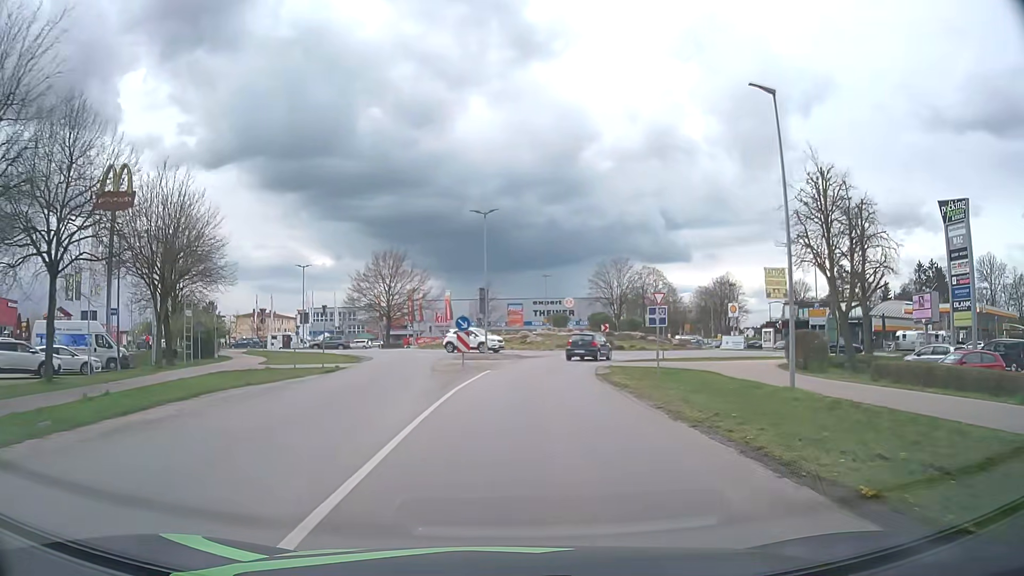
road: secondary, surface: asphalt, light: Day
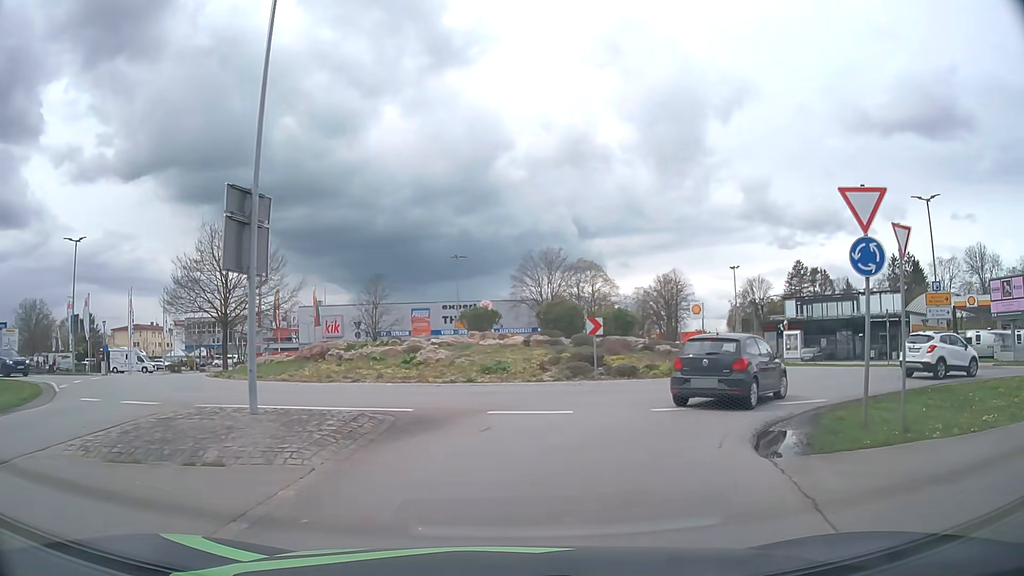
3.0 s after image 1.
(+1.5, +26.6) m; +8°
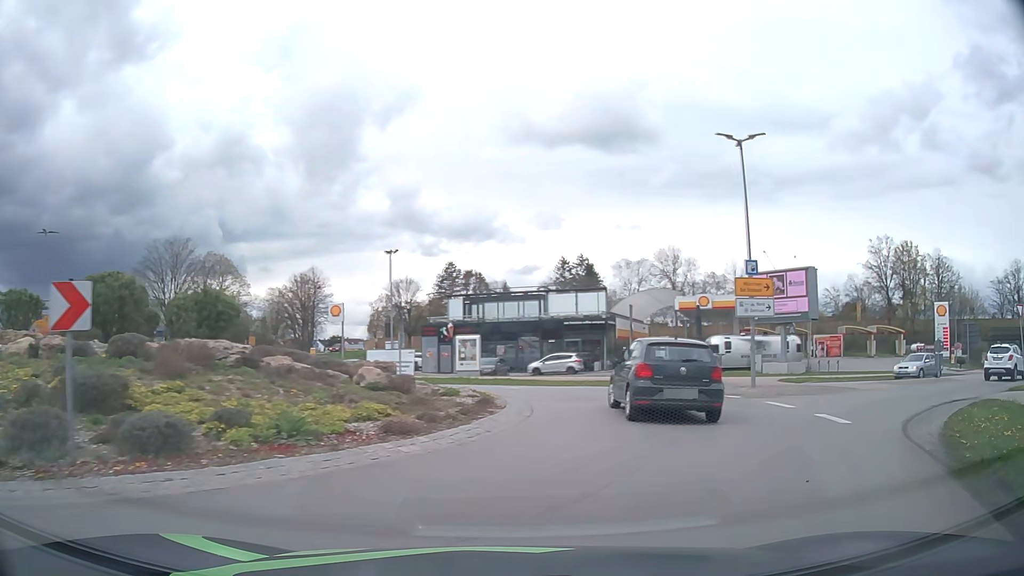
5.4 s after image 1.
(+2.5, +13.2) m; +29°
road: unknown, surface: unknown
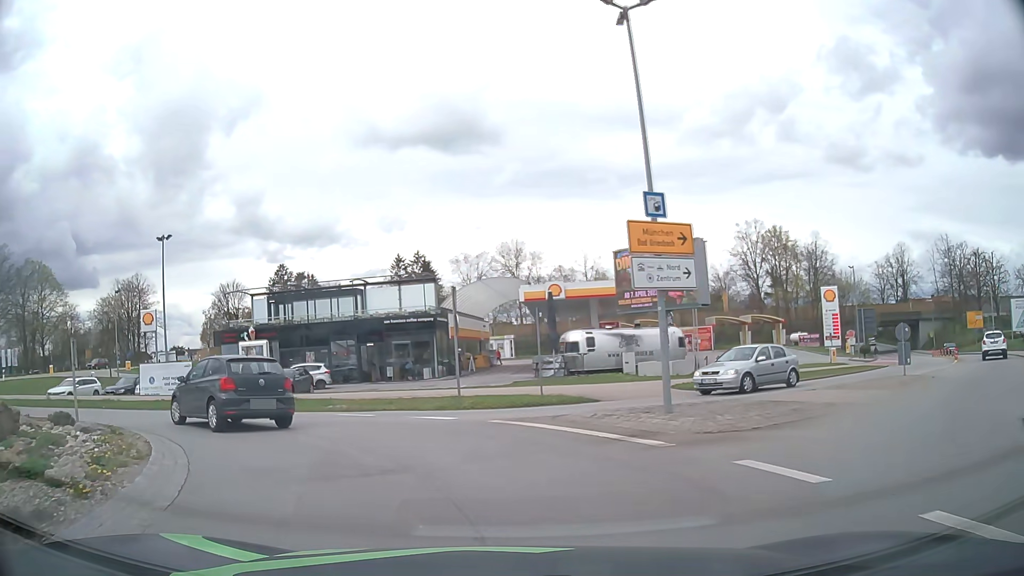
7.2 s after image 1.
(+2.1, +9.3) m; +14°
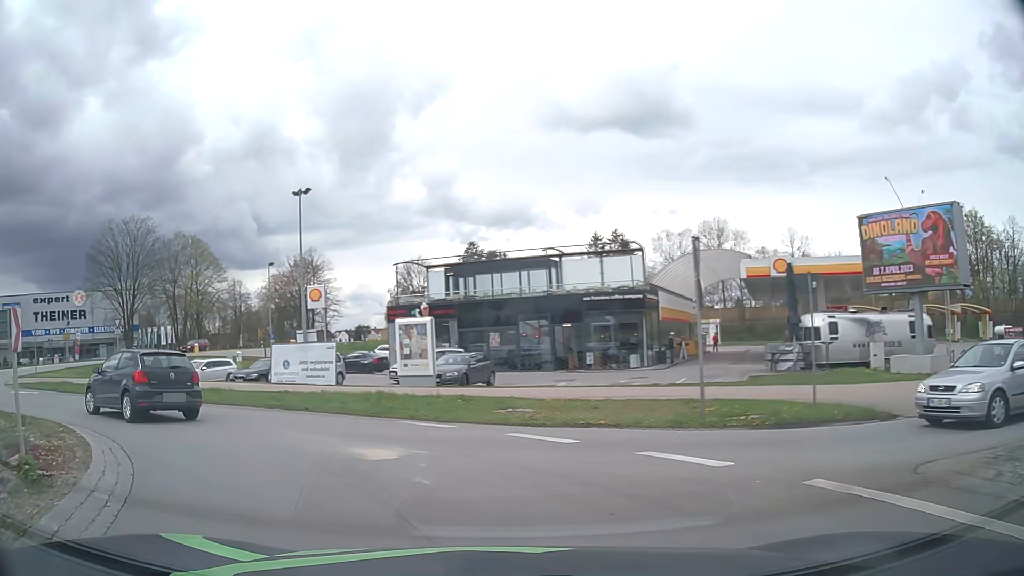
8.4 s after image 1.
(-0.8, +6.9) m; -16°
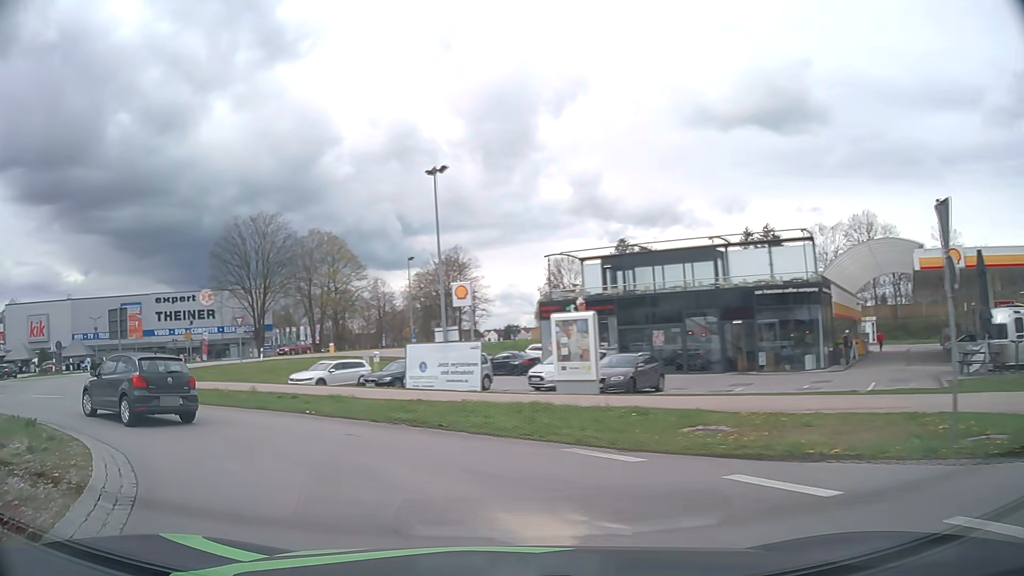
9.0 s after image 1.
(-0.3, +3.7) m; -11°
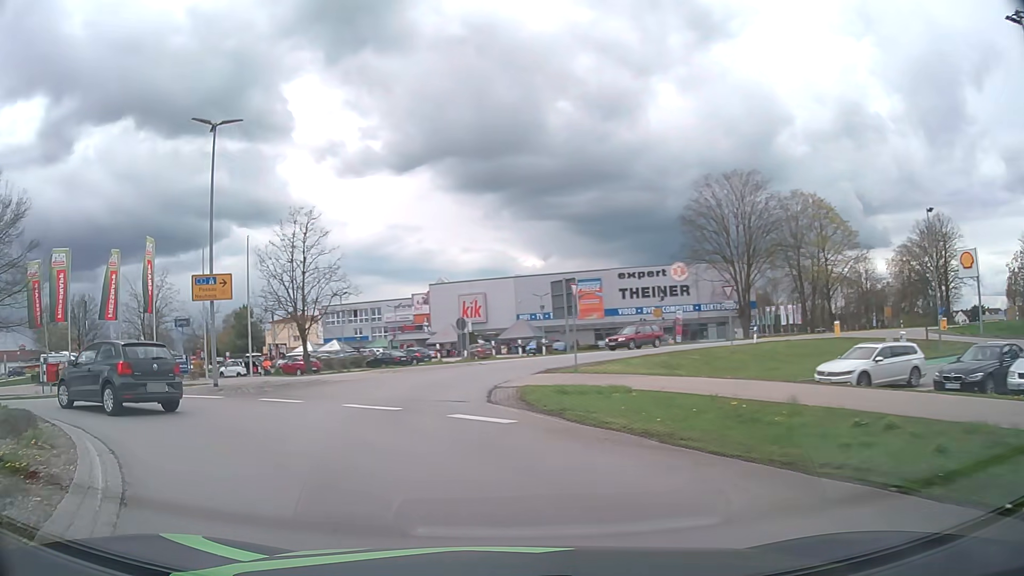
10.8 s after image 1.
(-4.2, +10.8) m; -40°
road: secondary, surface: asphalt
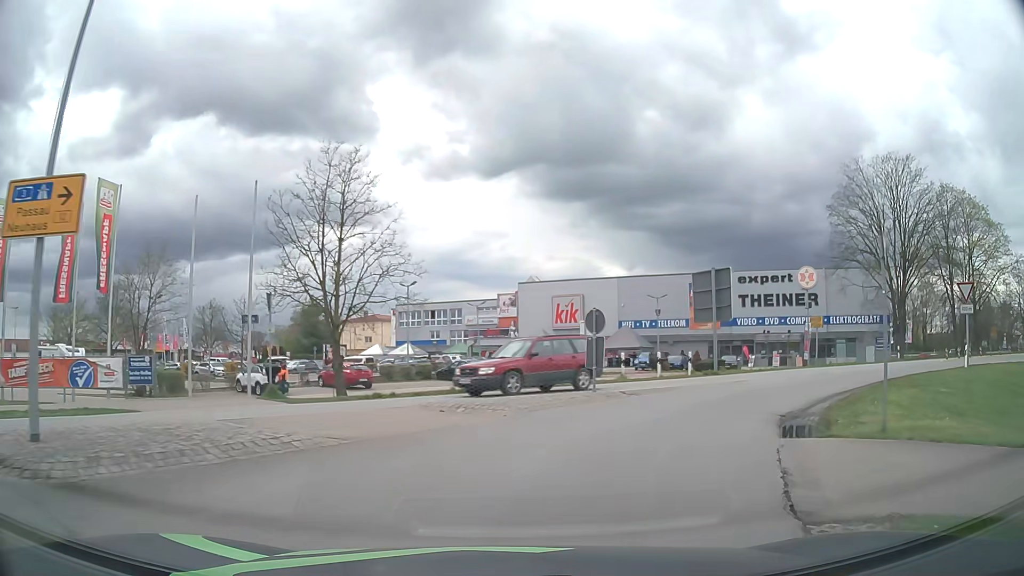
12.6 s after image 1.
(-2.1, +13.0) m; -8°
(+1, +10) (+6, +18) (+14, +25) (+23, +30) (+32, +34) (+41, +38) (+50, +41) (+60, +42) (+70, +40) (+79, +36) m
